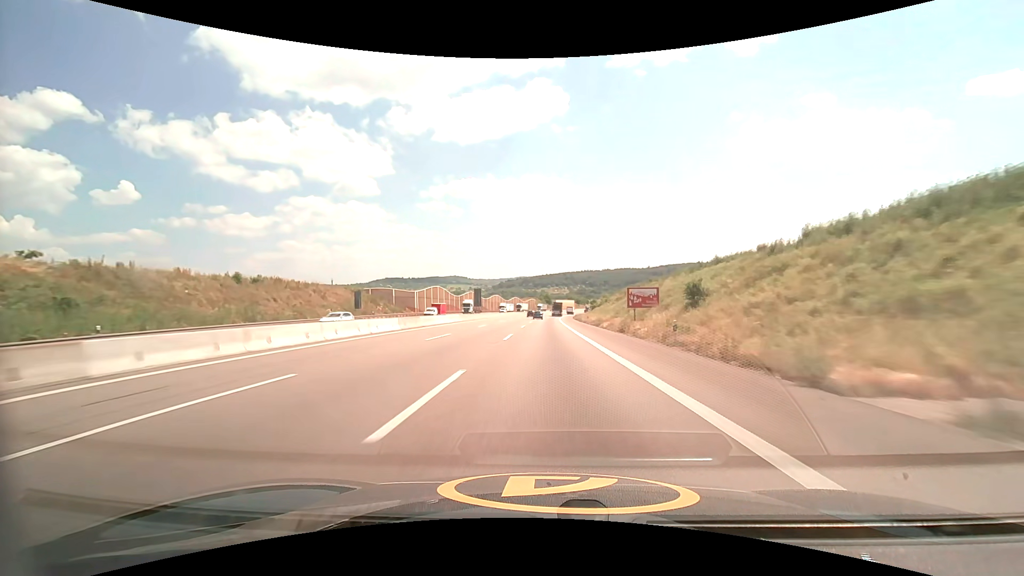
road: motorway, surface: asphalt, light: Day
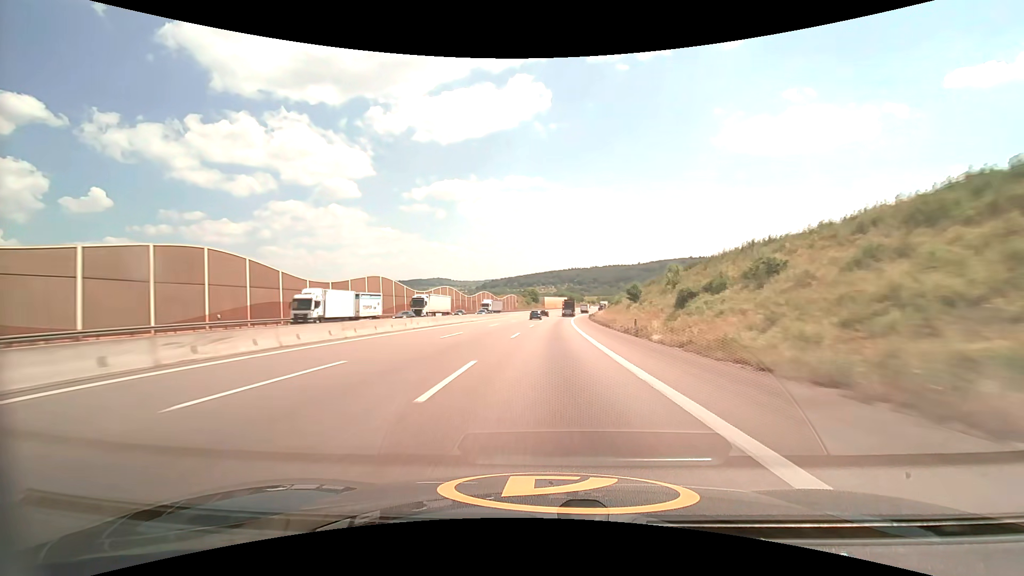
(+1.0, +87.6) m; +2°
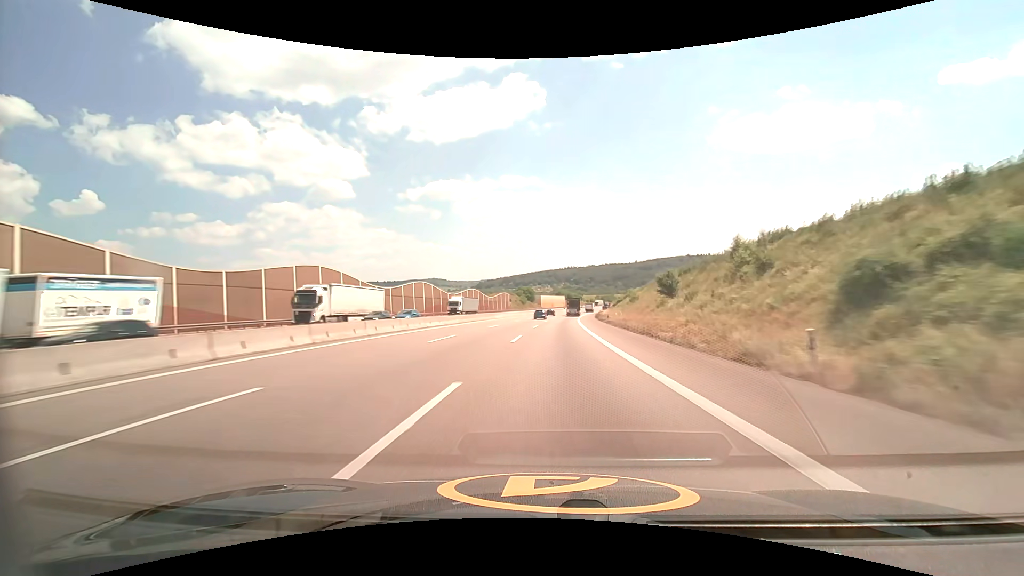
(+0.1, +22.0) m; 0°
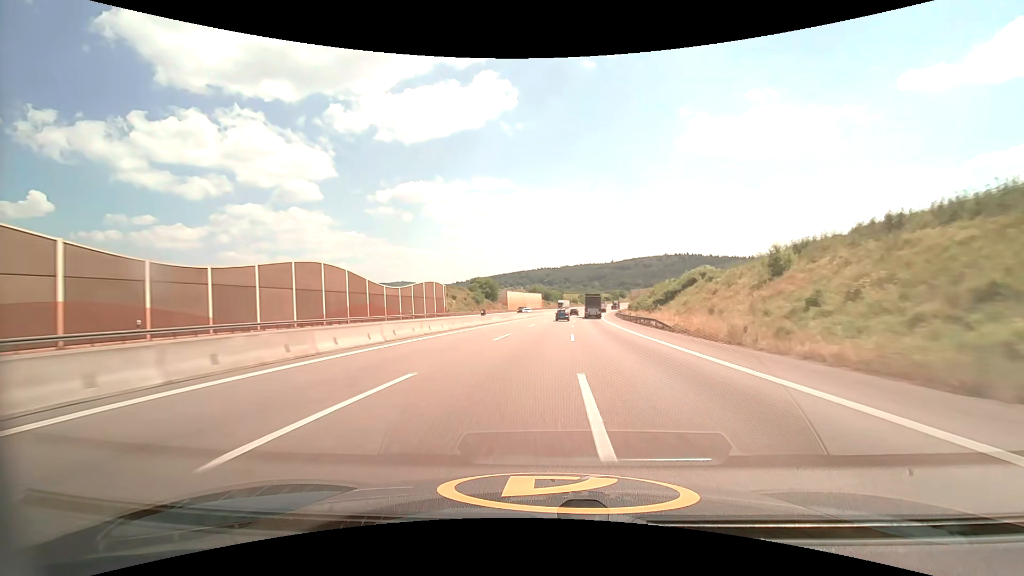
(+1.9, +88.0) m; +3°
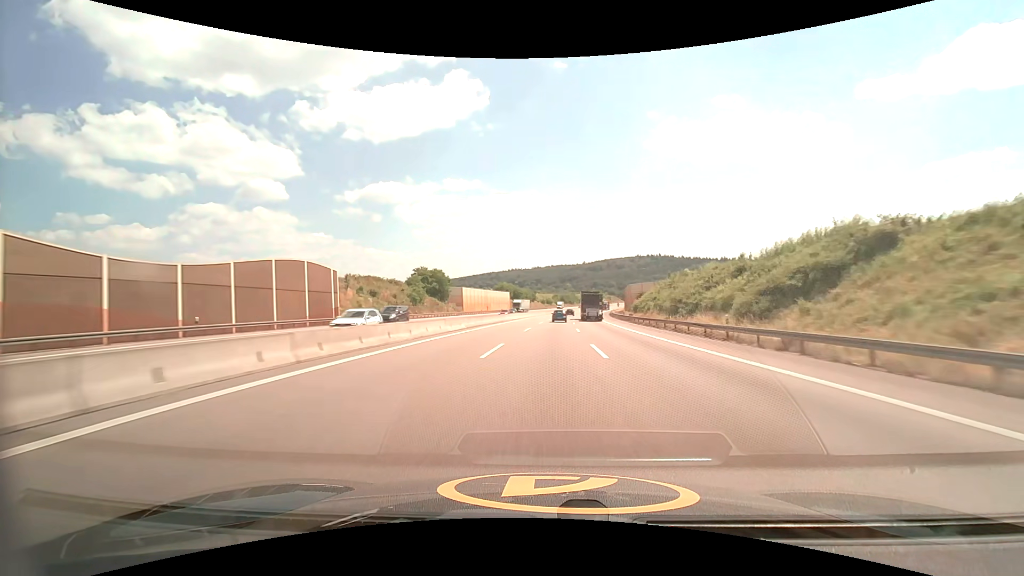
(+1.1, +44.1) m; +3°
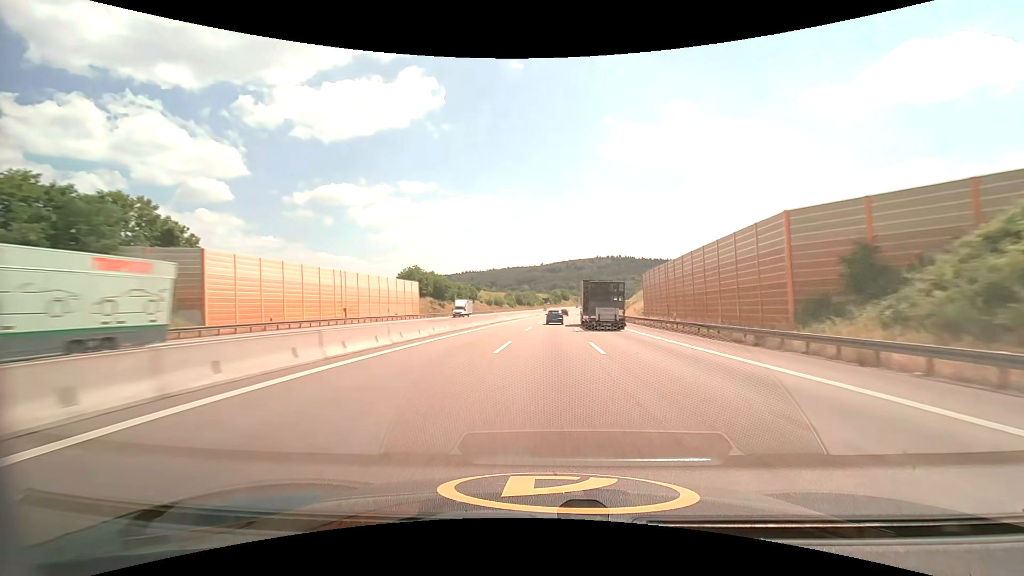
(+4.4, +87.9) m; +5°
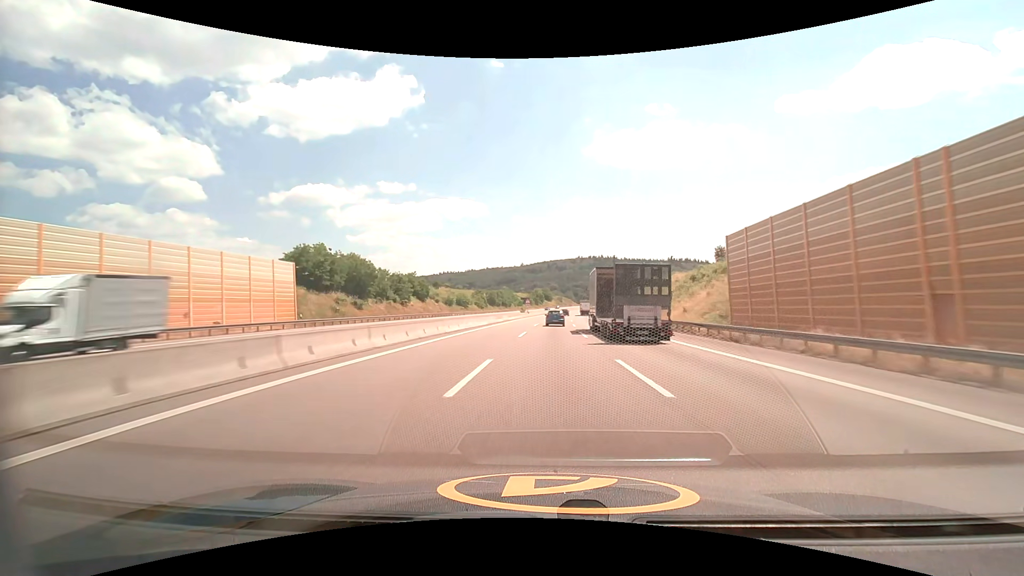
(+0.8, +43.9) m; +2°
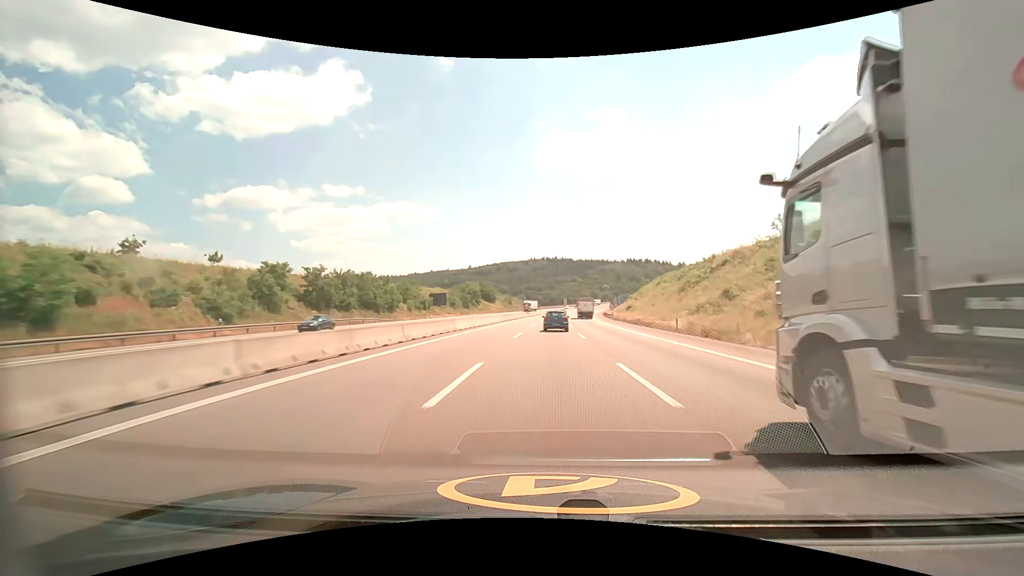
(+5.3, +108.3) m; +5°
(0, +10) (0, +20) (0, +30) (+1, +40) (+1, +50) (+1, +60) (+2, +70) (+2, +80) (+3, +90) (+4, +100) m
